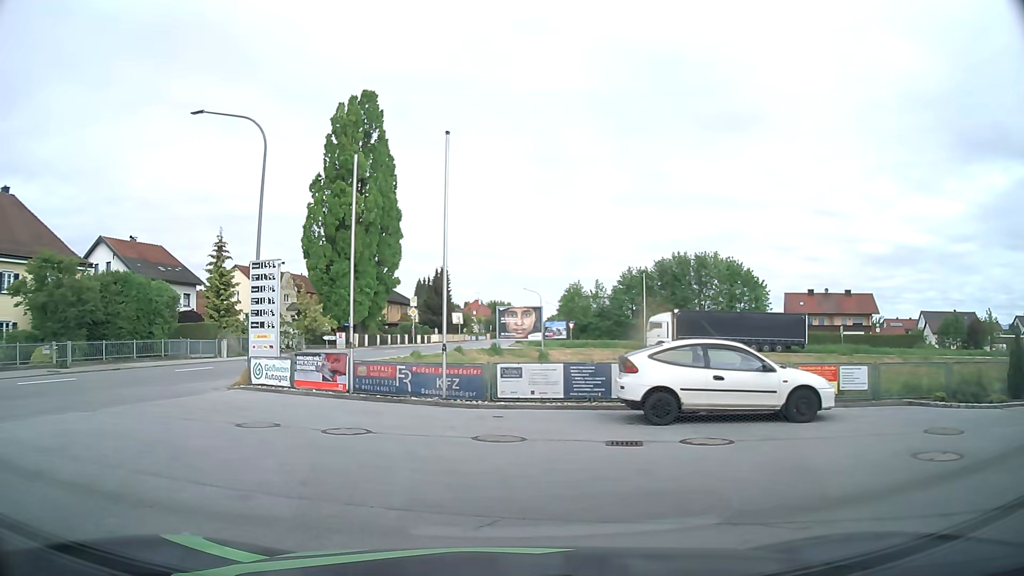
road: service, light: Day
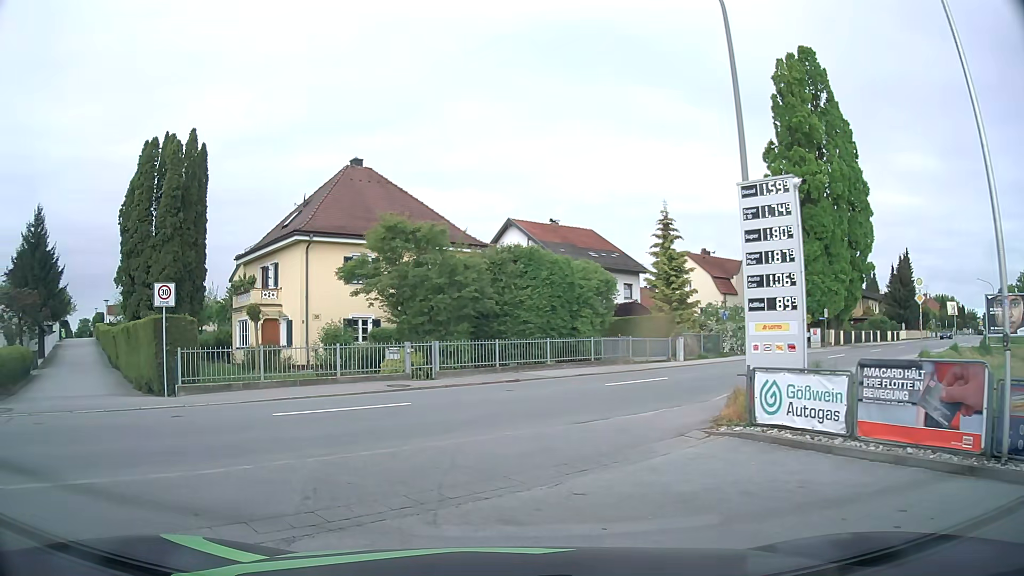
(-3.1, +9.5) m; -38°
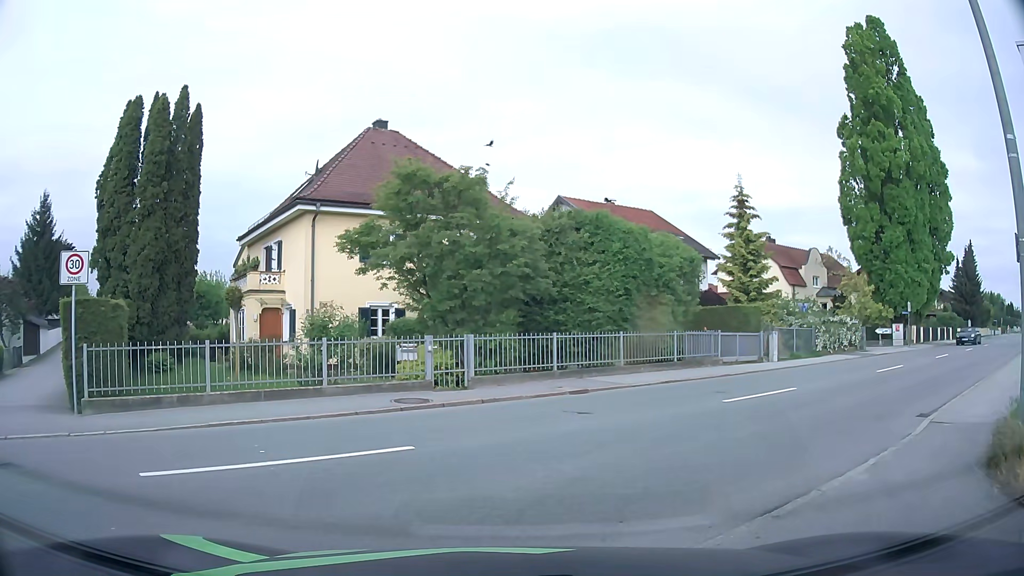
(-0.4, +5.9) m; -6°
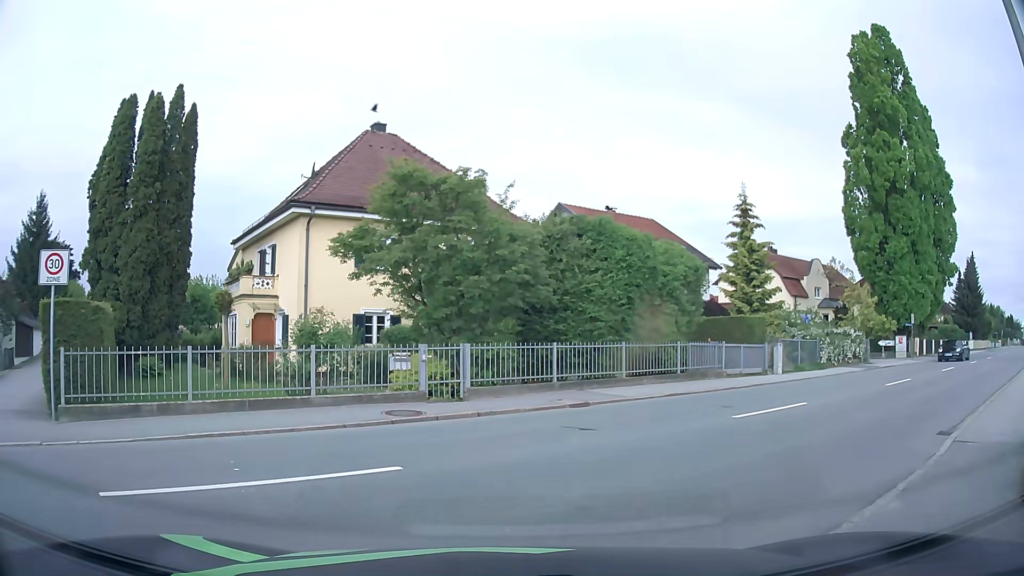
(0.0, +0.7) m; 0°
